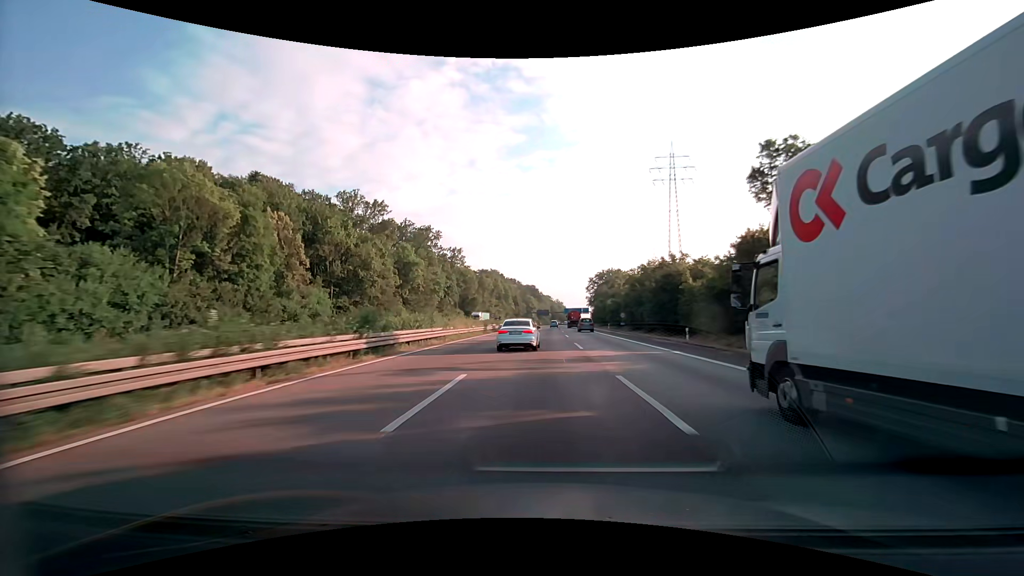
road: motorway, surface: asphalt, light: Day
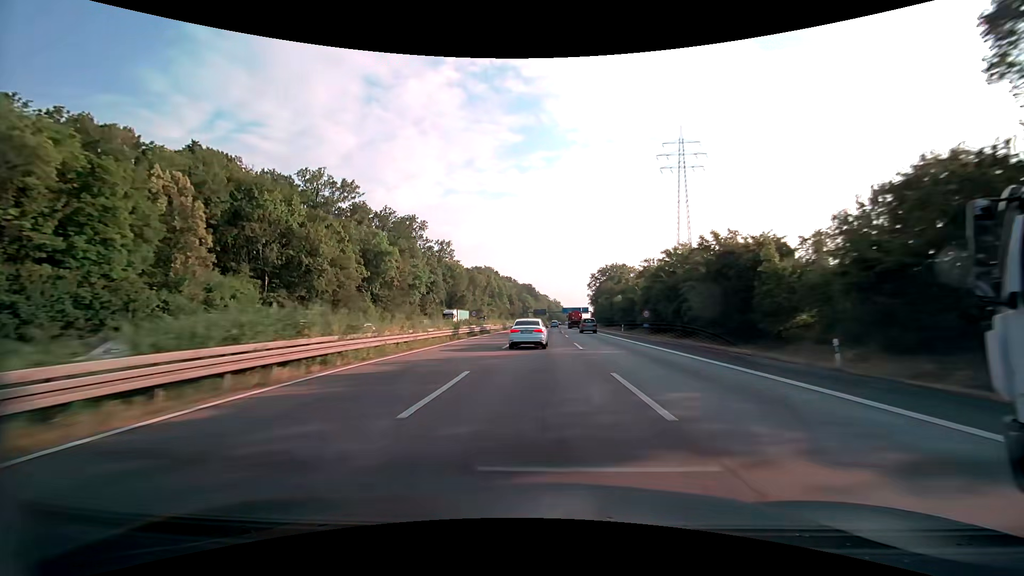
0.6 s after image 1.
(+0.1, +17.2) m; 0°
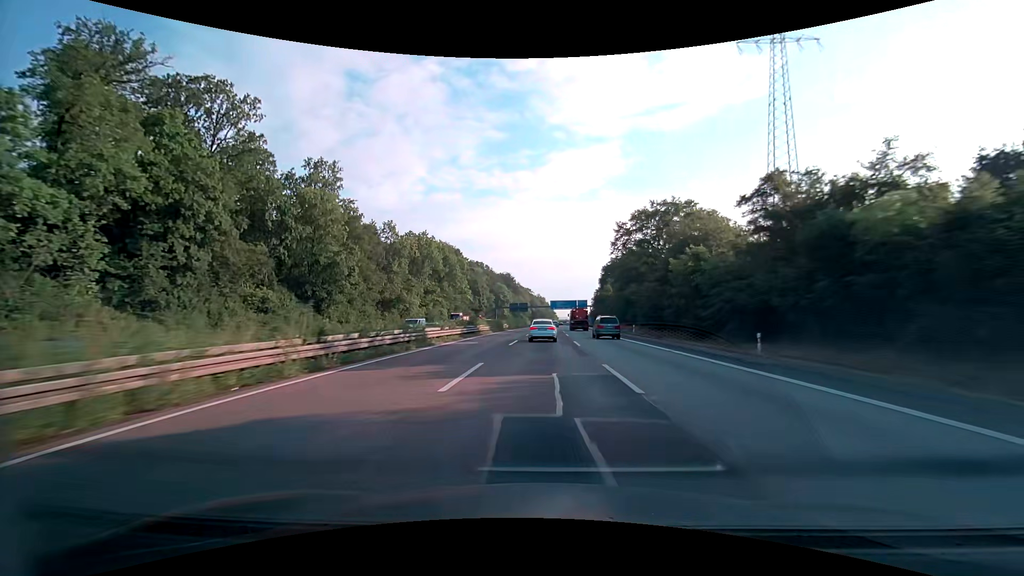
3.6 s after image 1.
(+1.3, +85.3) m; +2°
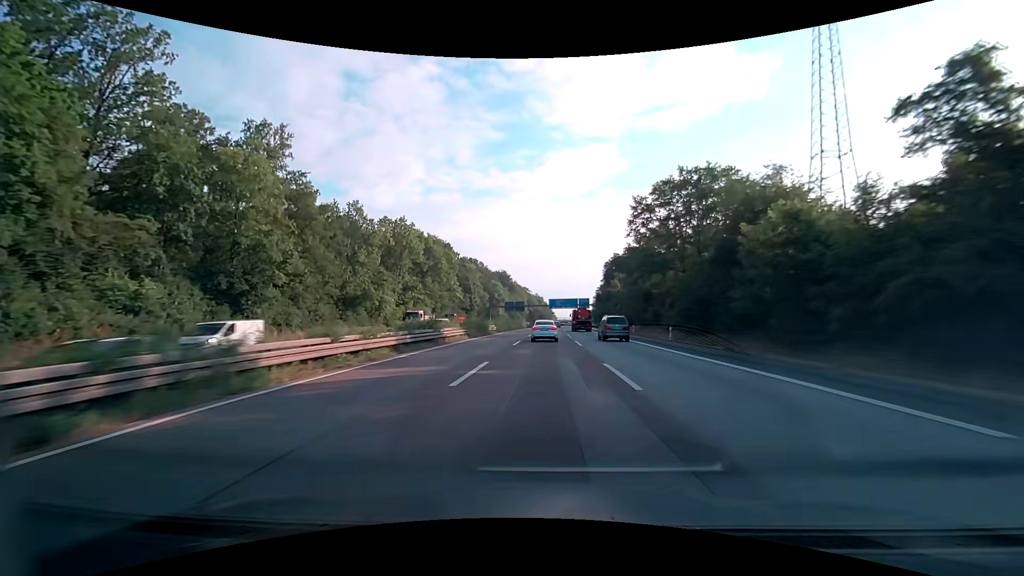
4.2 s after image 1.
(0.0, +17.0) m; 0°
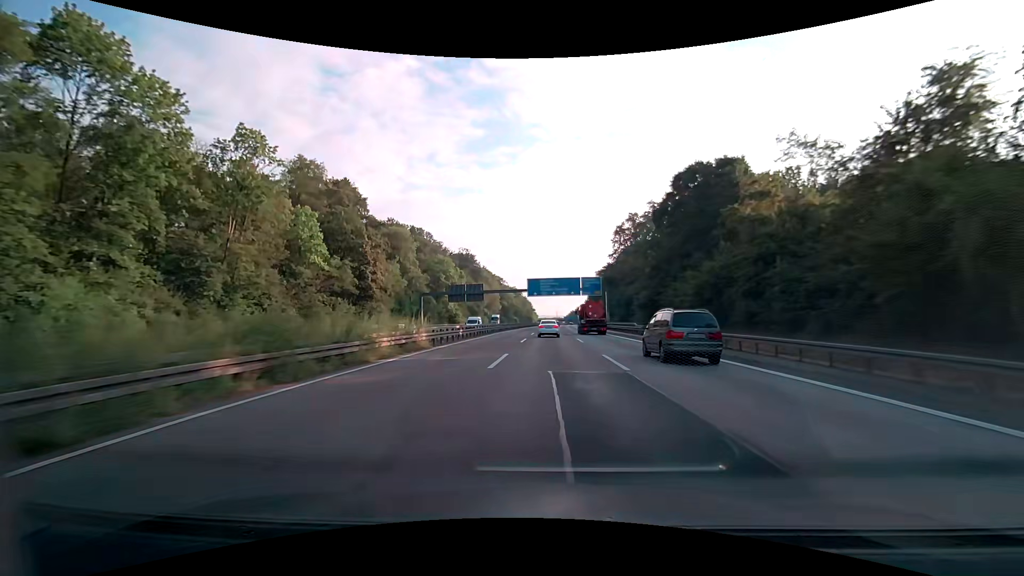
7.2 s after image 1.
(+1.0, +84.4) m; +2°
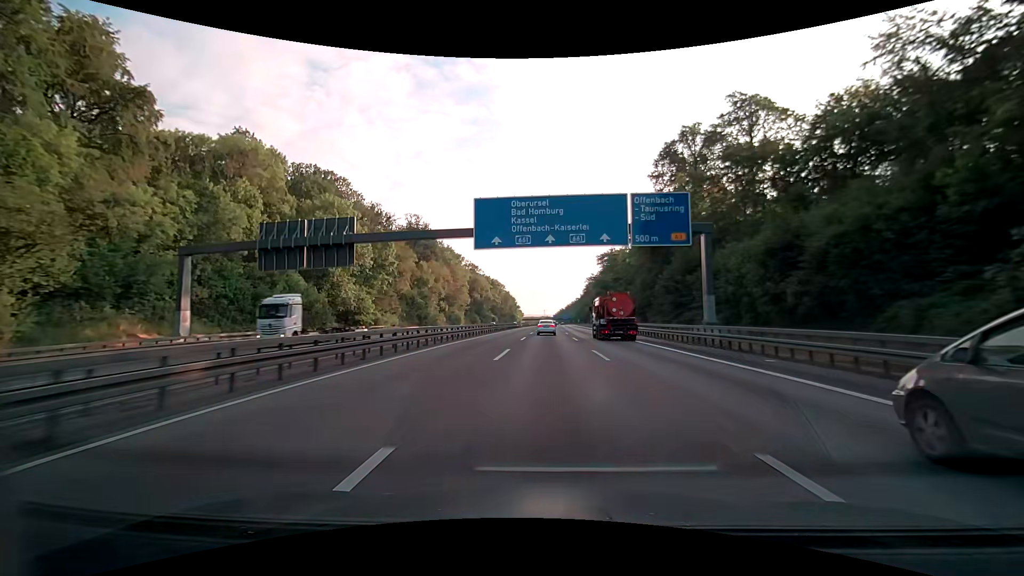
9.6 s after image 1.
(+0.8, +67.3) m; +1°
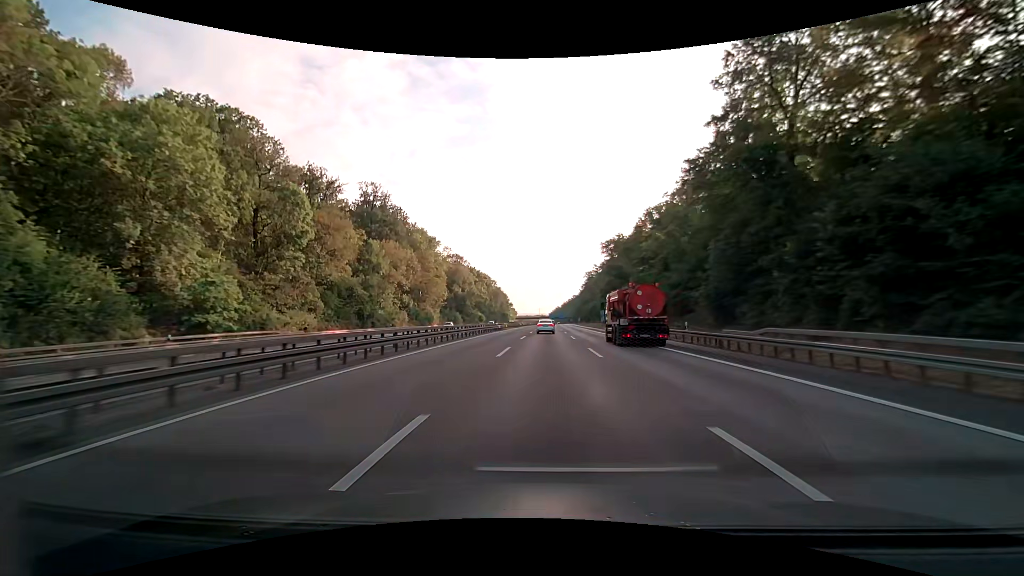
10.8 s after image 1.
(+0.2, +33.6) m; +1°
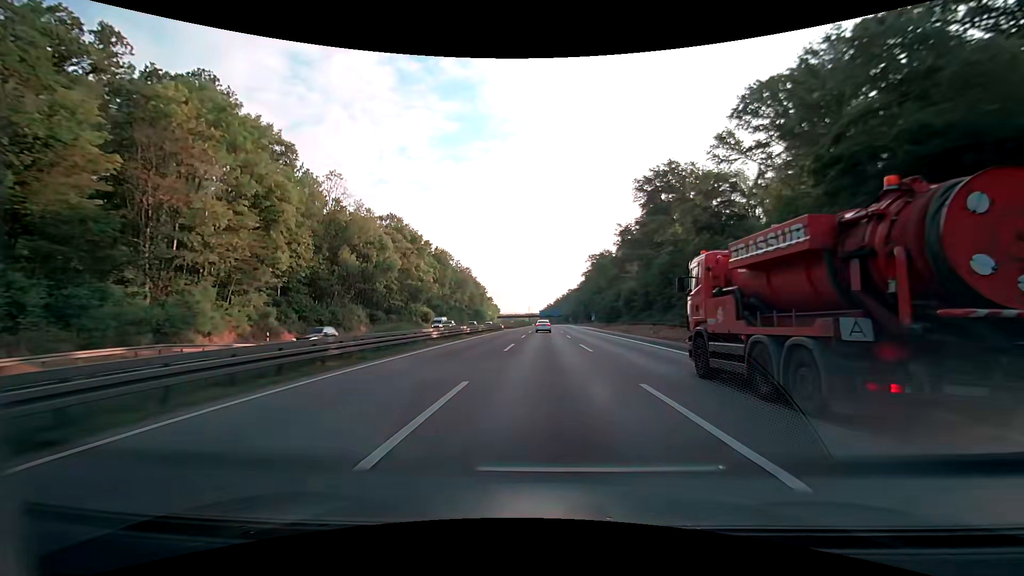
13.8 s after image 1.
(+0.9, +84.1) m; +1°
(0, +10) (0, +20) (0, +30) (0, +40) (0, +50) (0, +60) (0, +70) (0, +80) (+1, +90) (+1, +100) m
